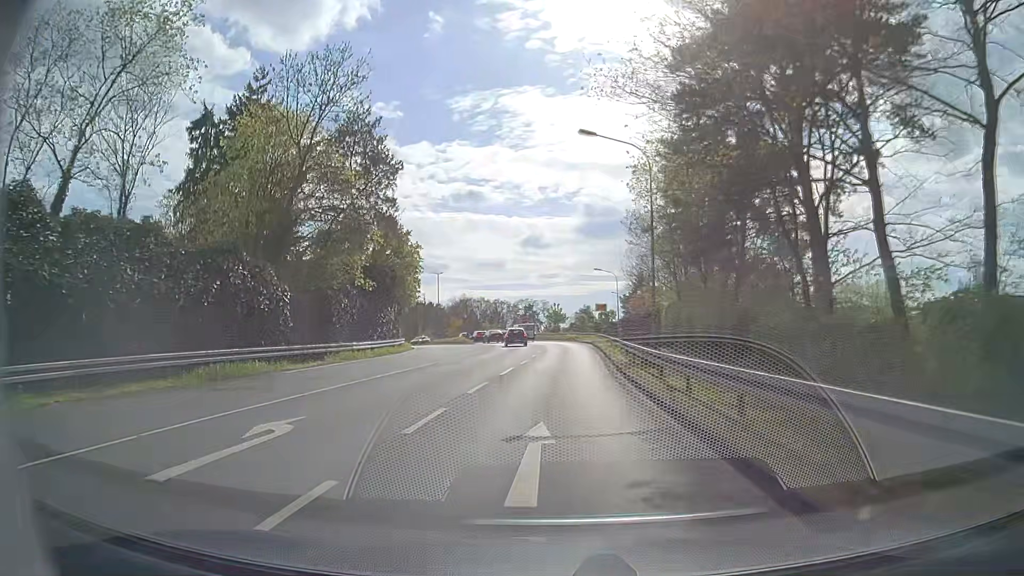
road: unclassified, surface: asphalt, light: Day
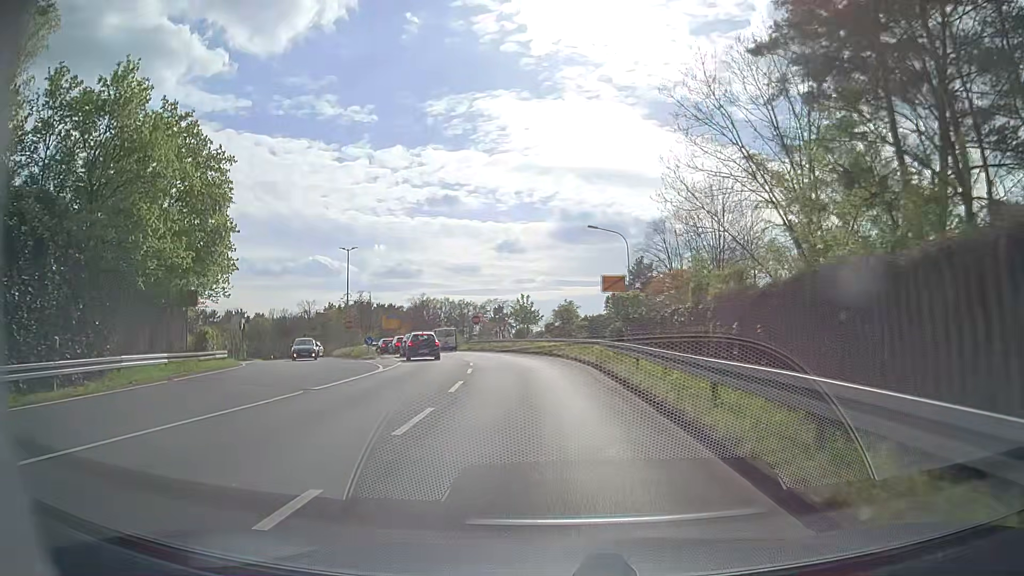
(+0.7, +30.9) m; +2°
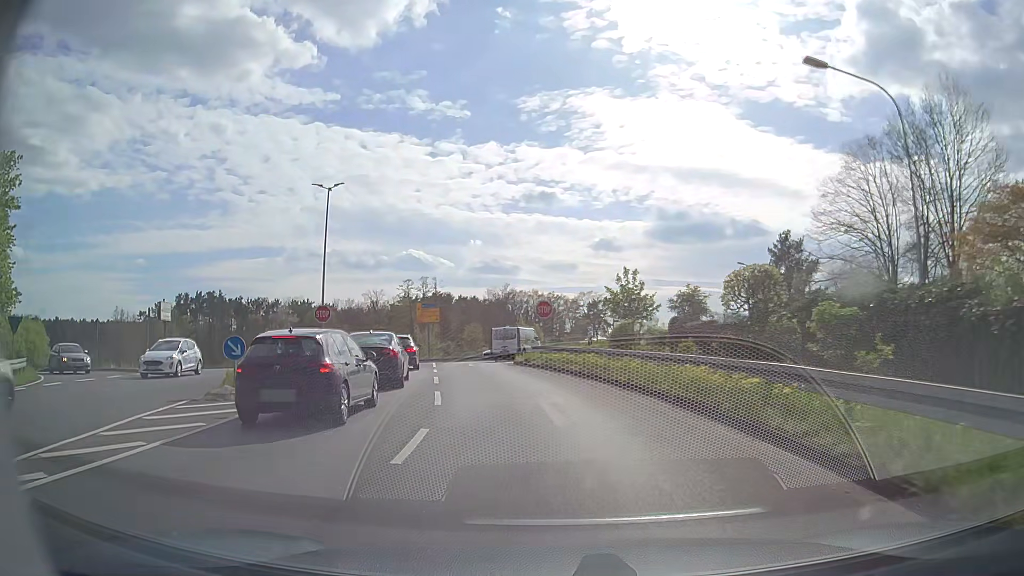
(-1.0, +25.9) m; -8°
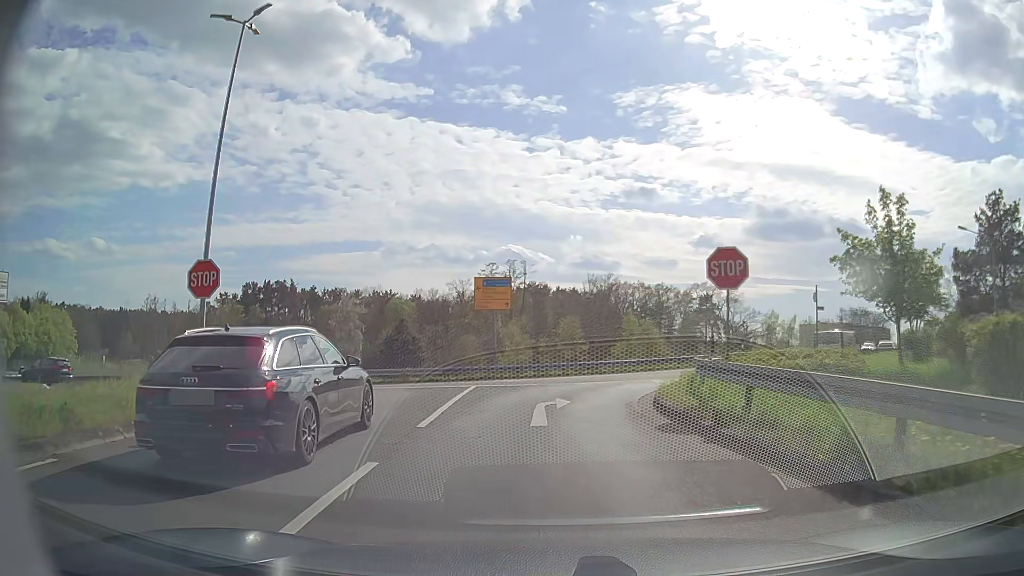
(-1.4, +20.9) m; -7°
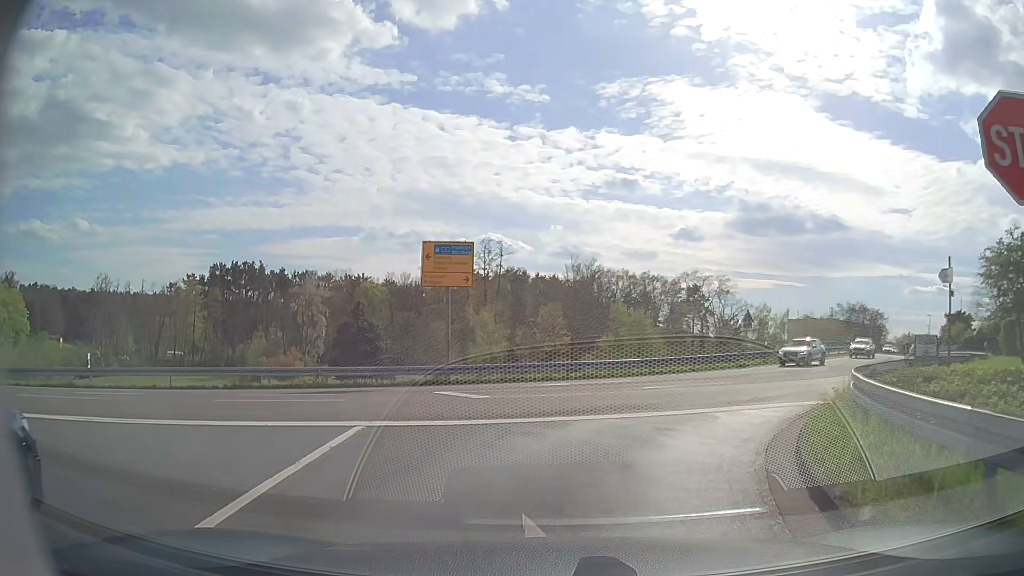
(-0.1, +9.9) m; +1°
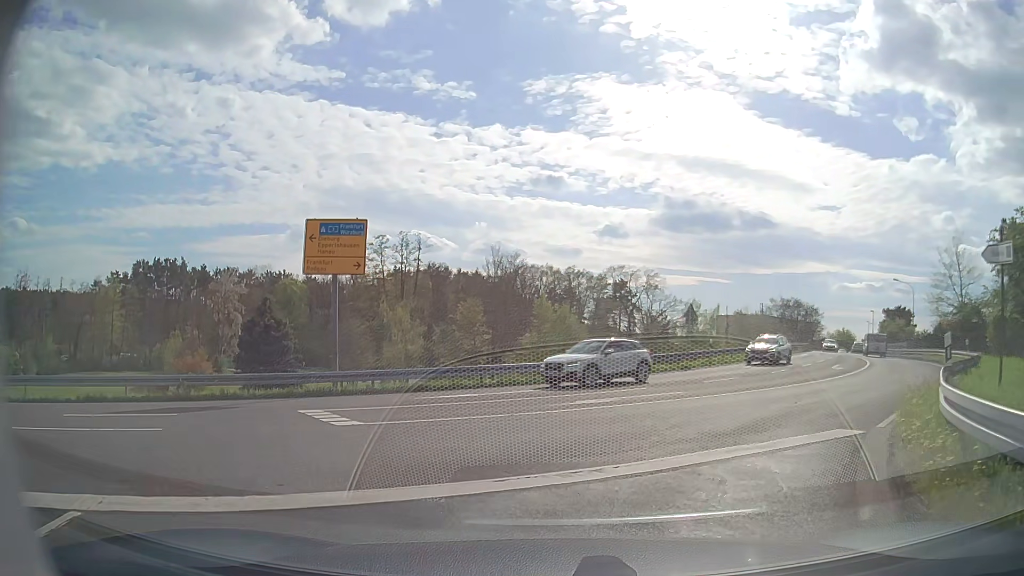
(+0.3, +4.7) m; +7°
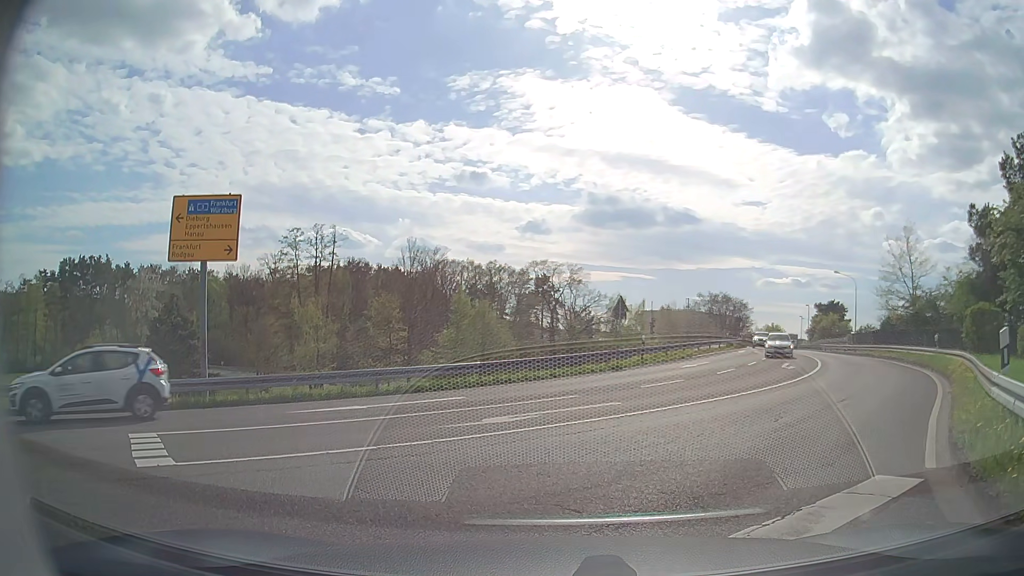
(+0.2, +3.4) m; +6°
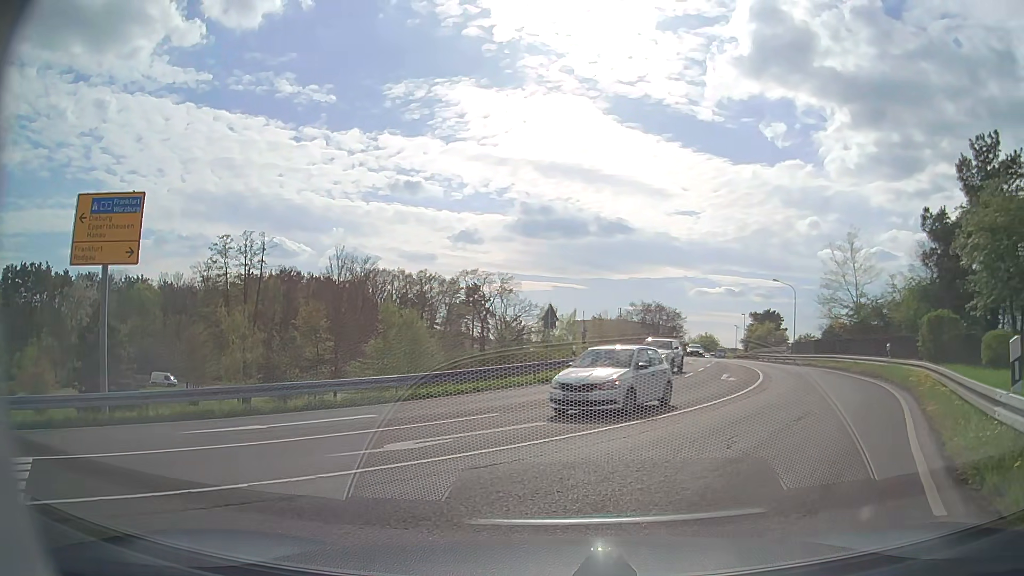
(+0.1, +2.0) m; +6°
(+2, +10) (+6, +19) (+10, +28) (+13, +38) (+15, +47) (+17, +57) (+19, +67) (+21, +77) (+24, +87) (+26, +96) m
